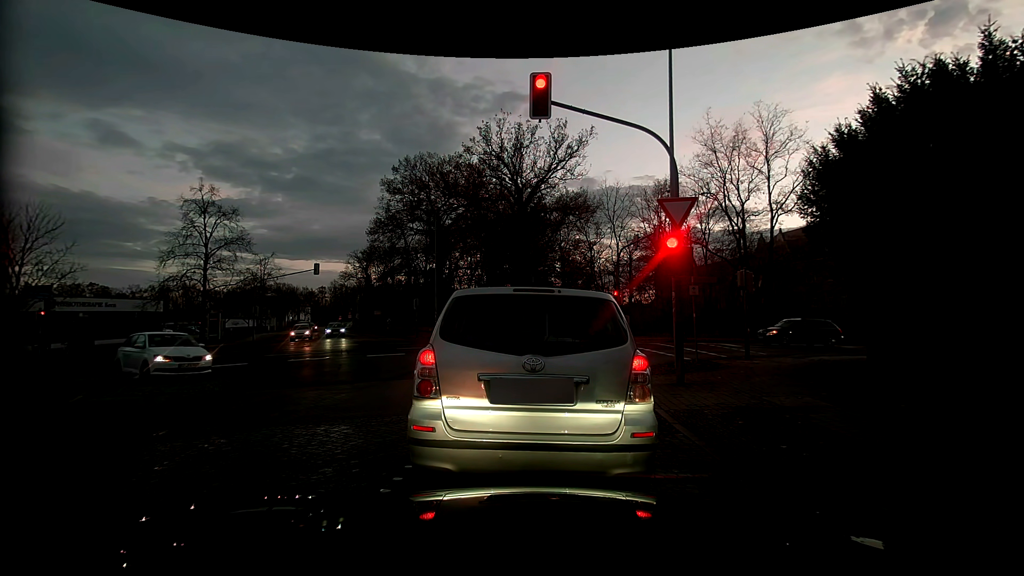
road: residential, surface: sett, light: Dusk
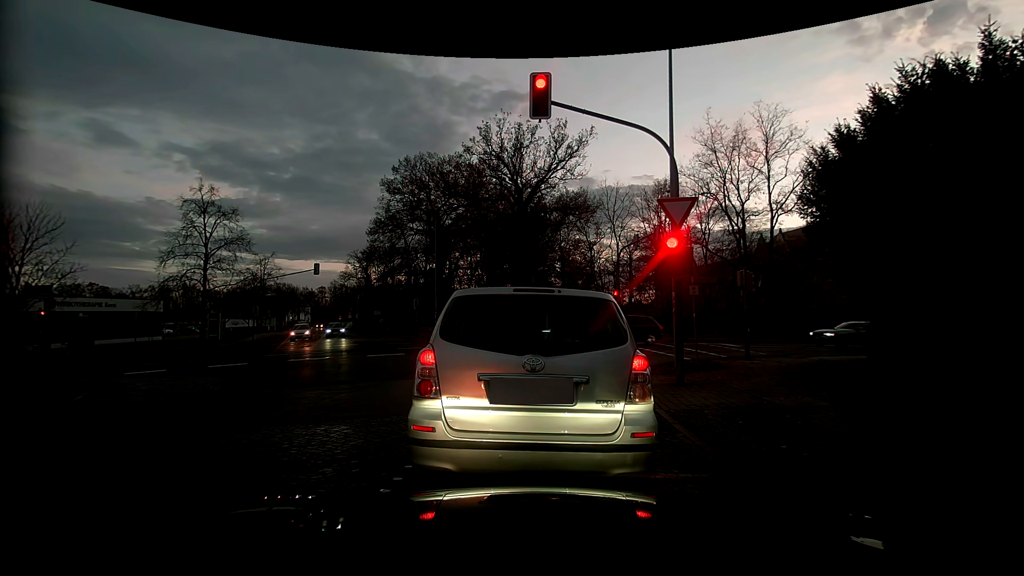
(0.0, 0.0) m; 0°
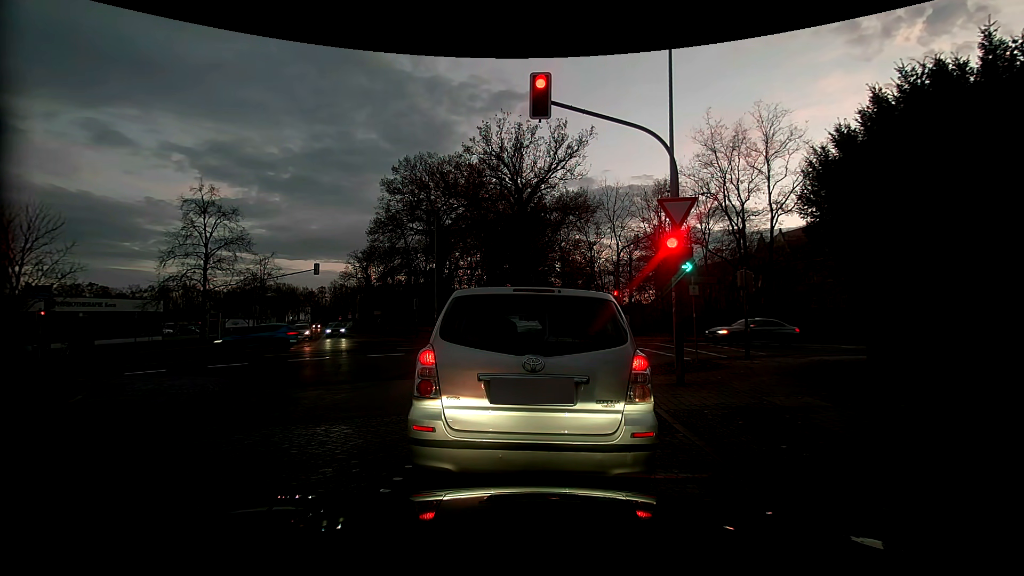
(0.0, 0.0) m; 0°
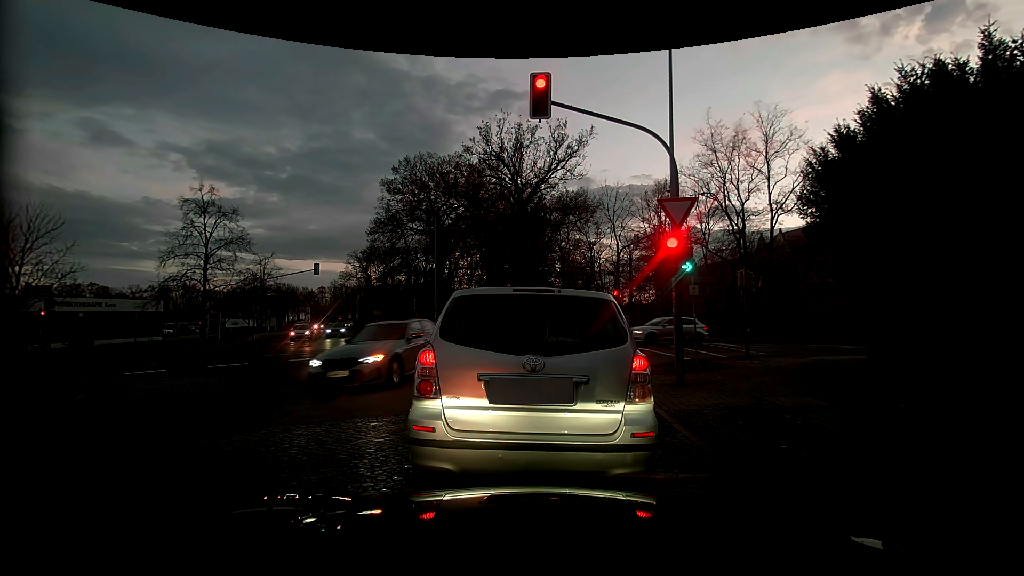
(0.0, 0.0) m; 0°
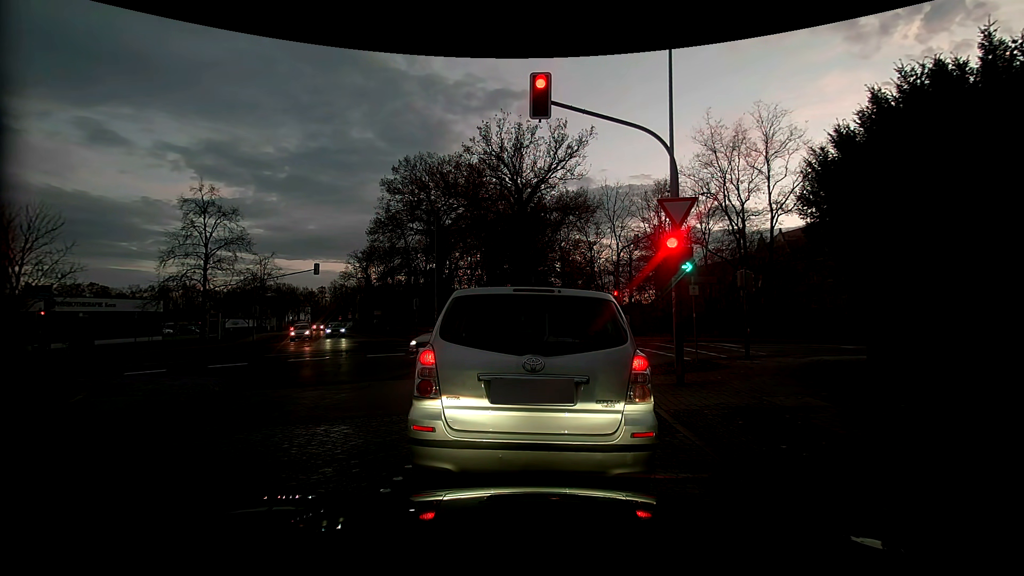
(0.0, 0.0) m; 0°
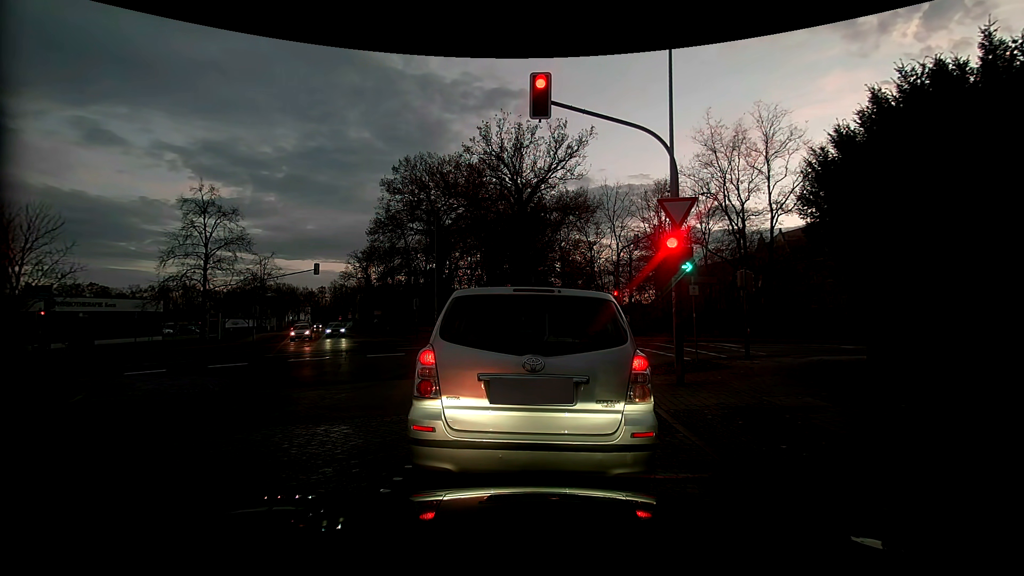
(0.0, 0.0) m; 0°
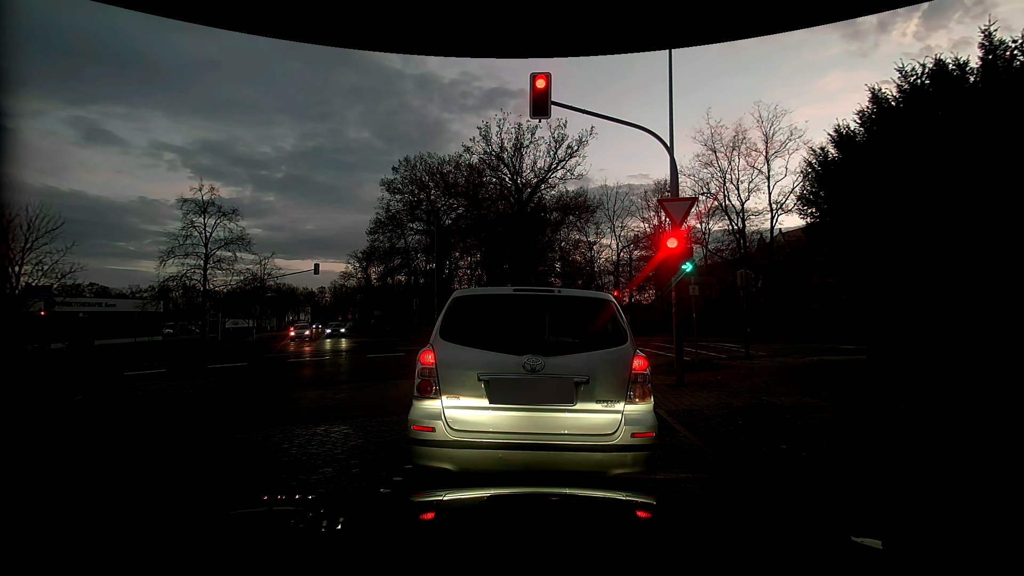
(0.0, 0.0) m; 0°
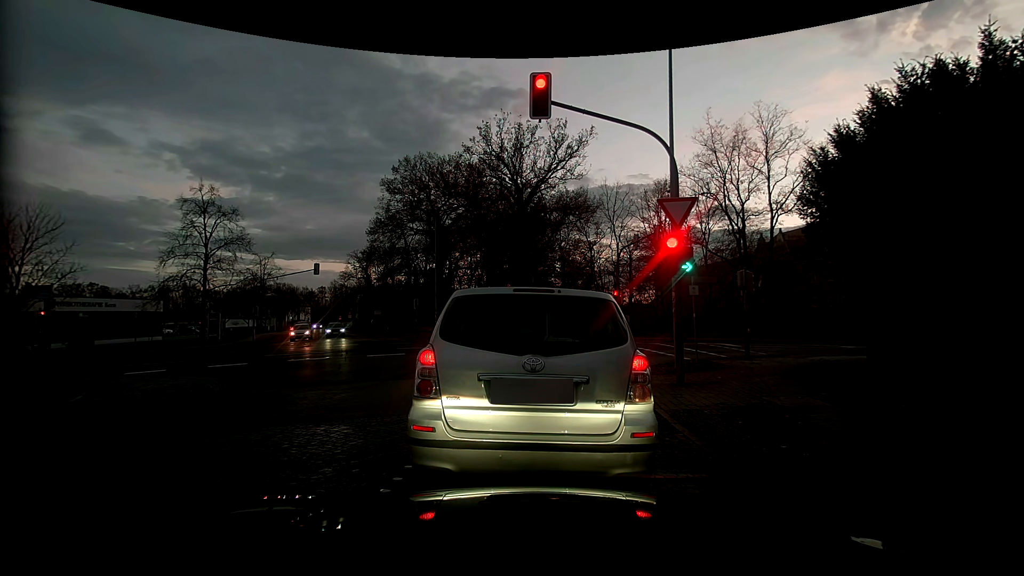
(0.0, 0.0) m; 0°
(0, +10) (-3, +20) (-10, +27) (-20, +29) (-29, +27) (-39, +25) (-49, +23) (-59, +21) (-69, +19) (-78, +17) m
